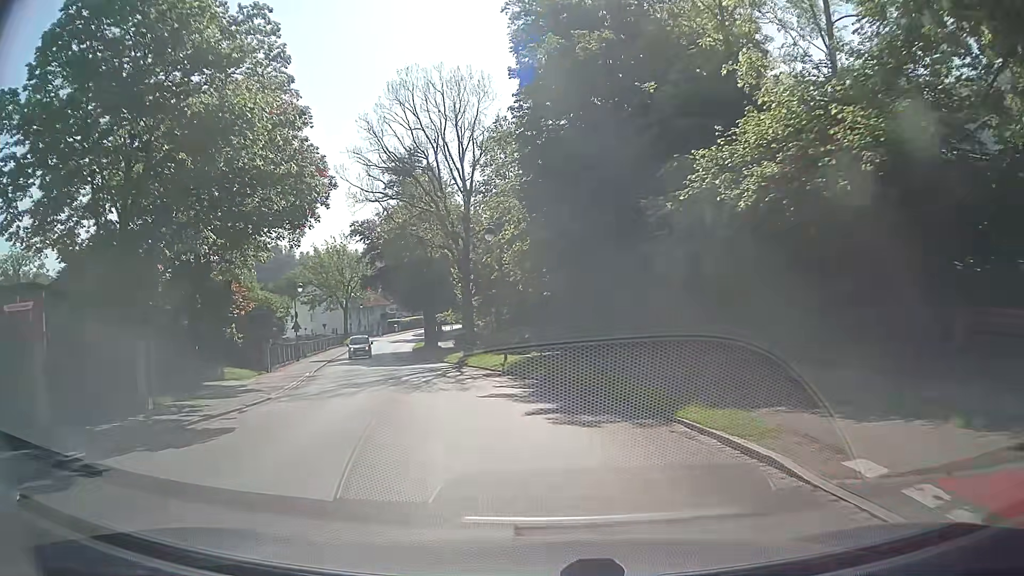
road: tertiary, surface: asphalt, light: Day
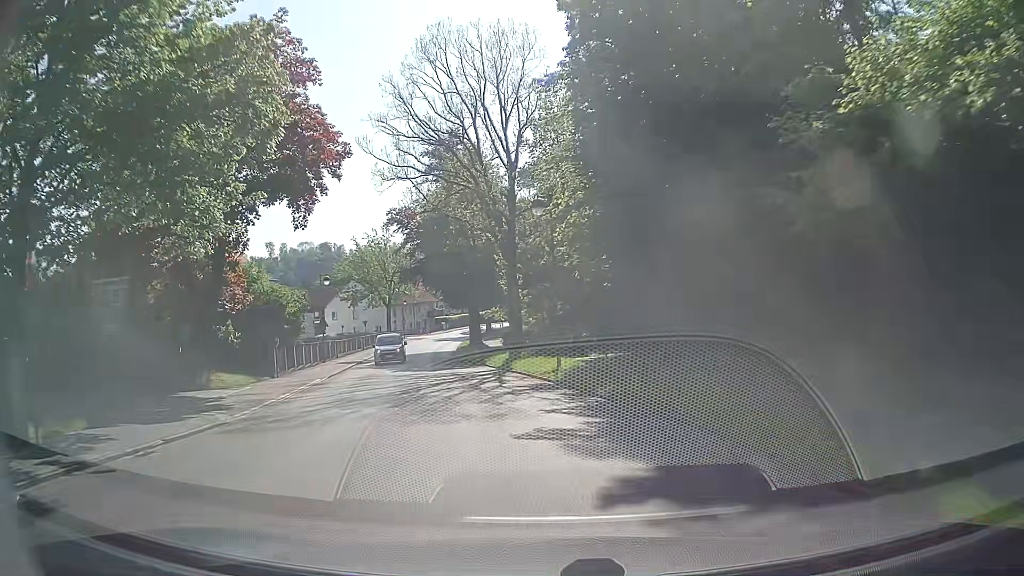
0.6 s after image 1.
(-0.2, +5.8) m; -4°
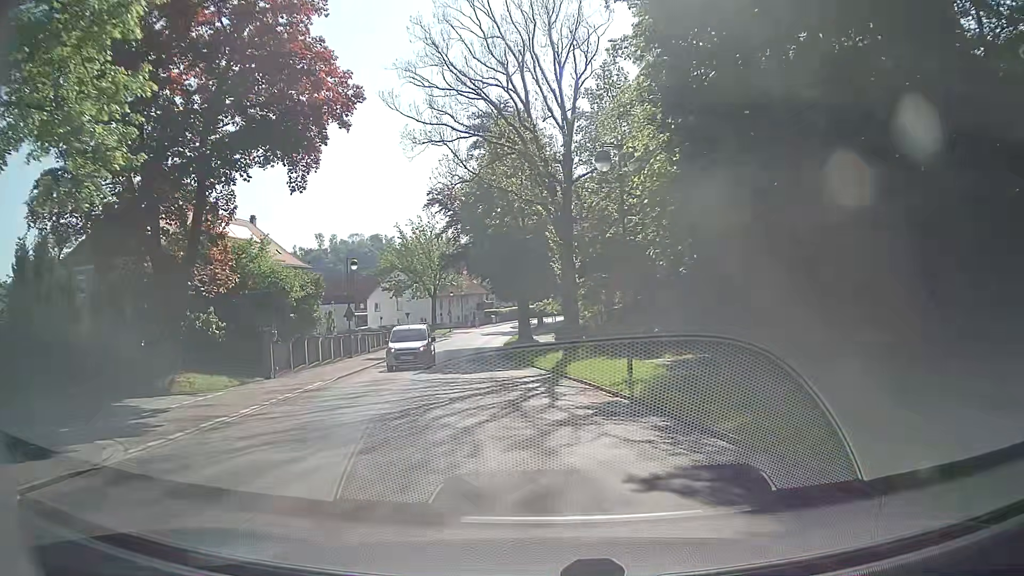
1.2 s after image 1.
(-0.3, +5.9) m; -5°
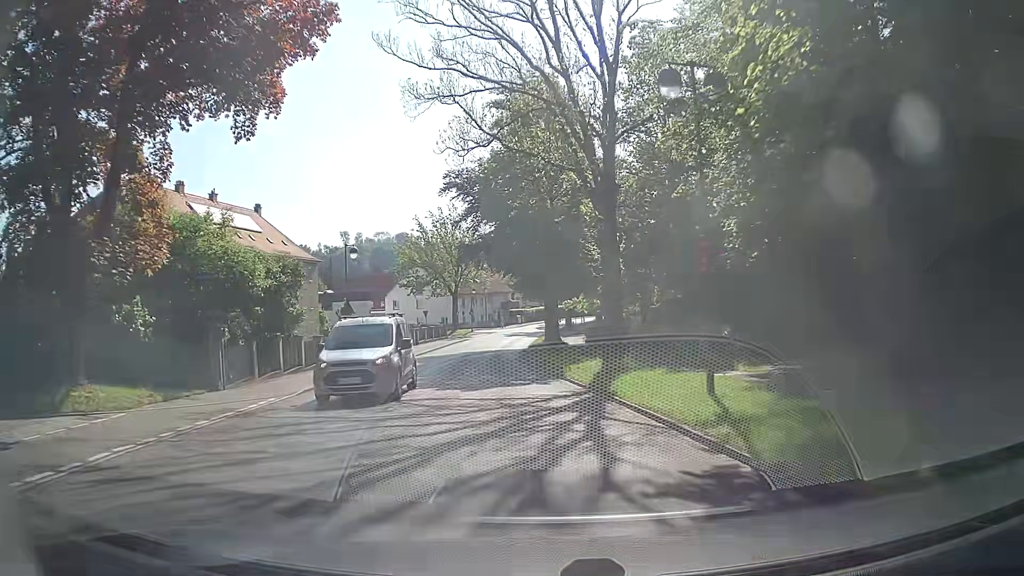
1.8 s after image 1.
(-0.1, +6.0) m; -2°
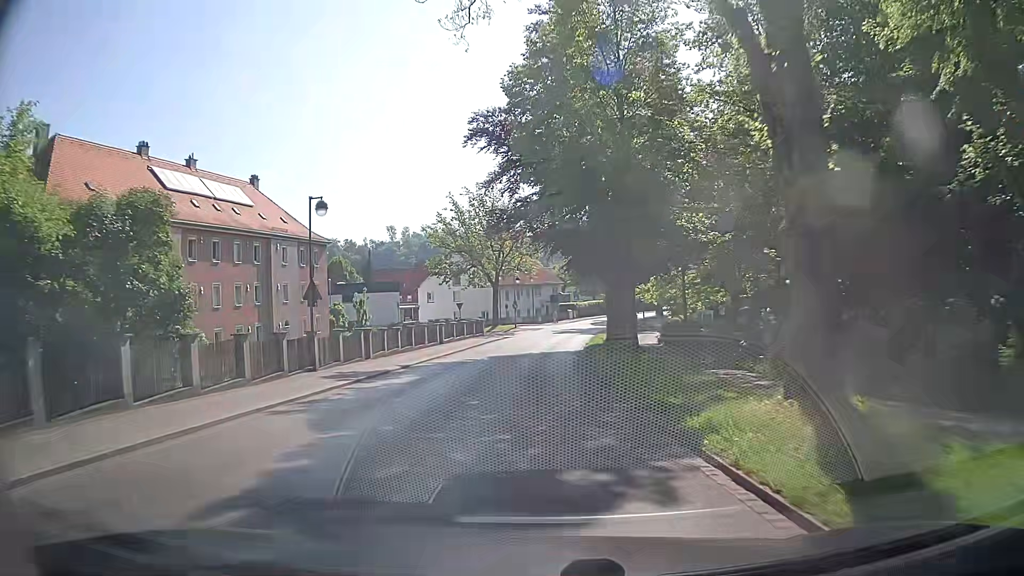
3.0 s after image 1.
(-0.5, +12.4) m; -5°
